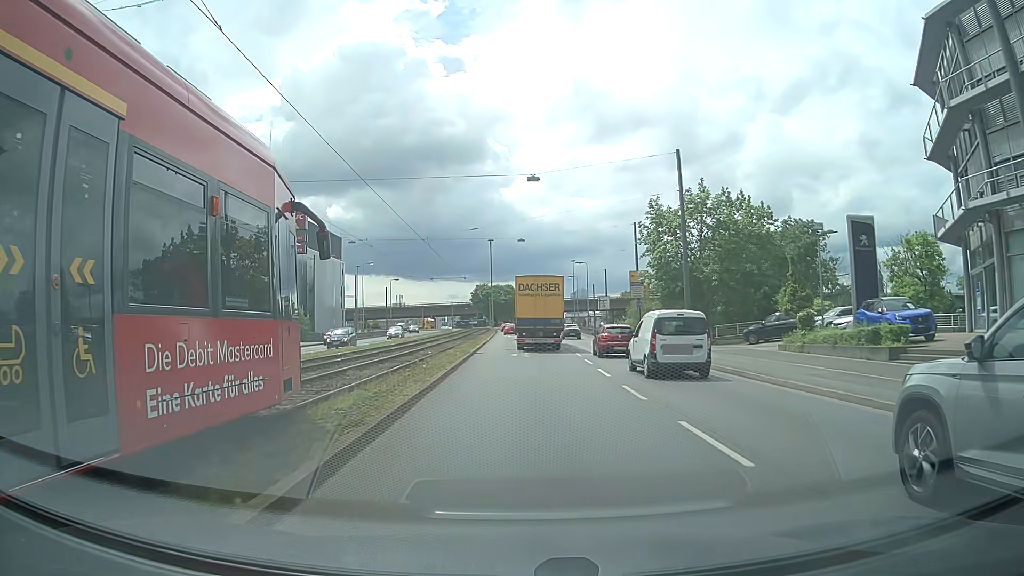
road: primary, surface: asphalt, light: Day
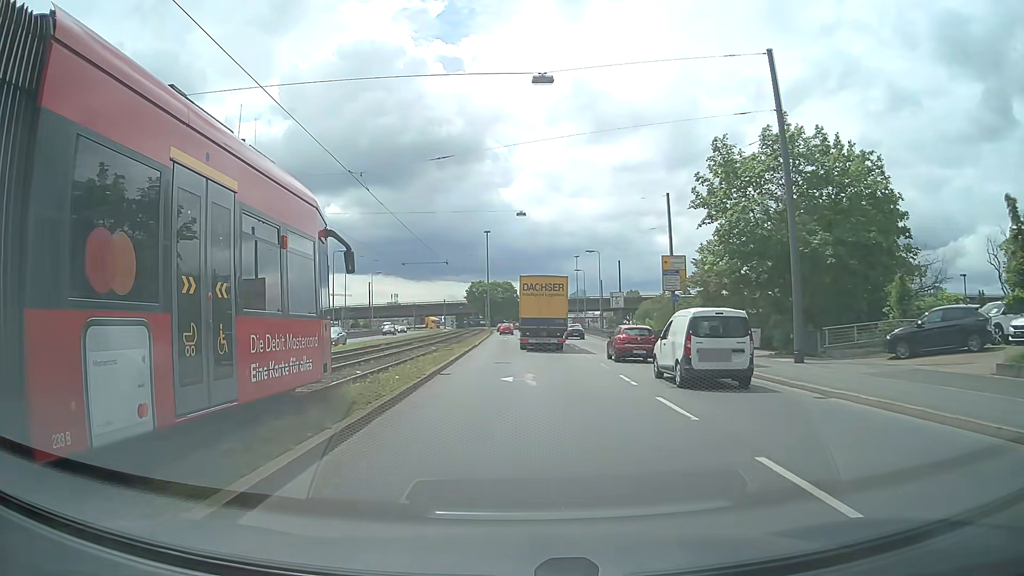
(0.0, +14.8) m; 0°
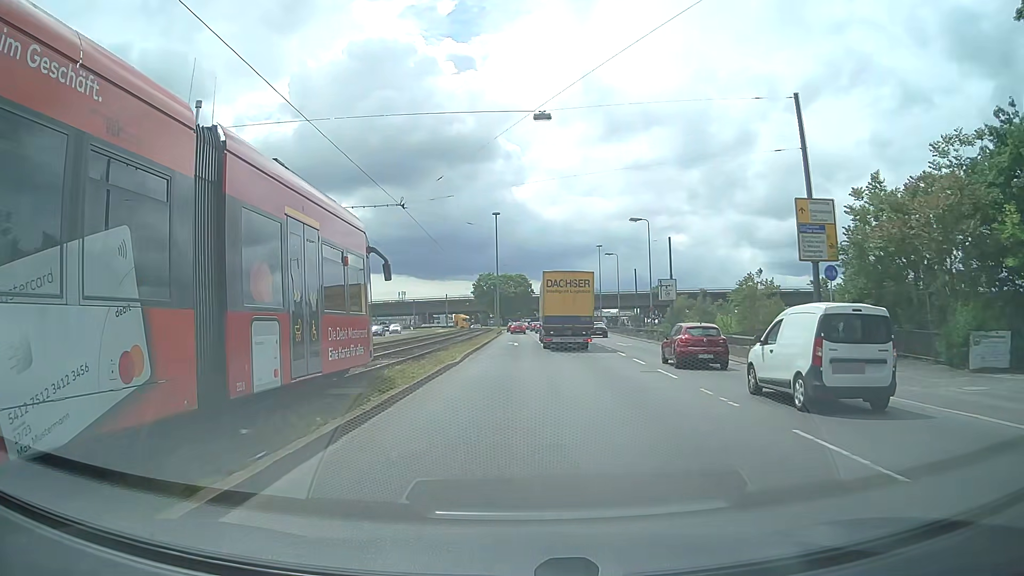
(-0.1, +22.5) m; -1°
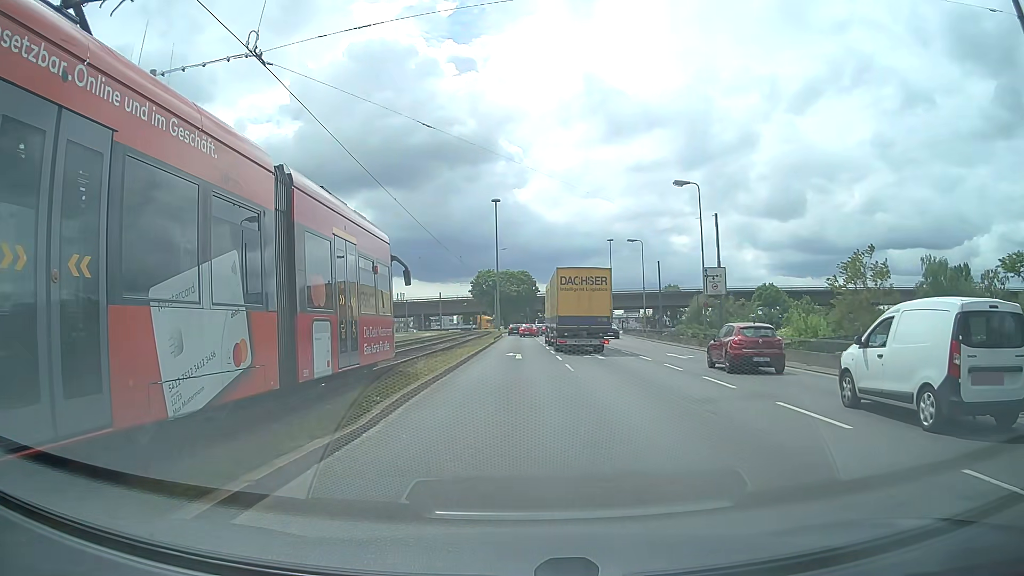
(0.0, +14.9) m; 0°
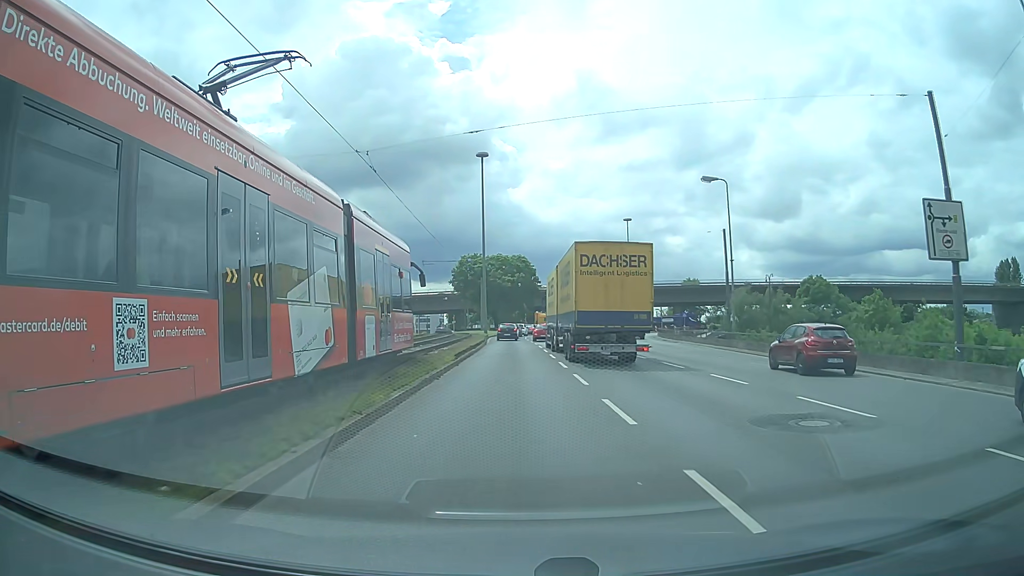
(+0.2, +29.3) m; +1°
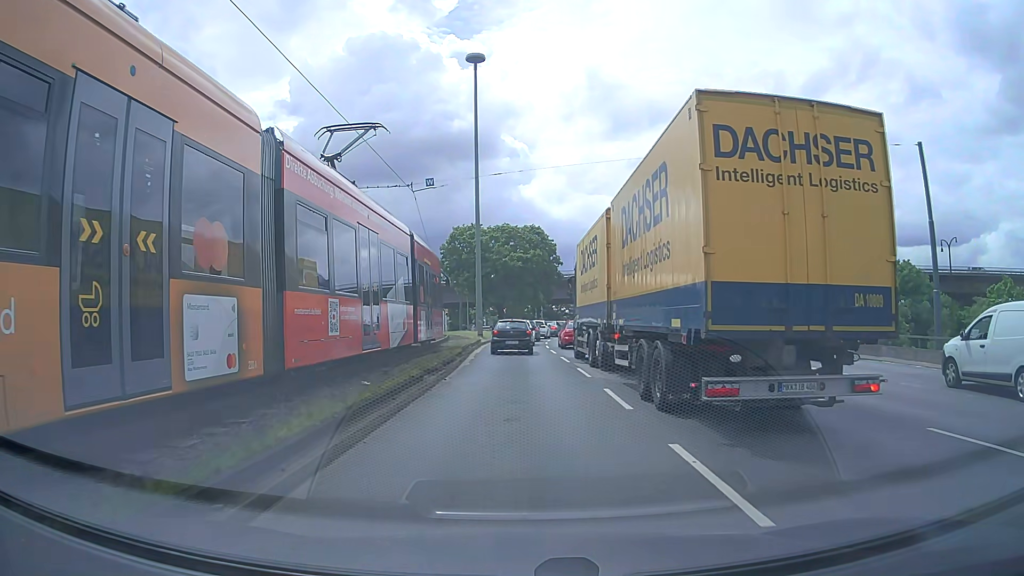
(-0.1, +28.3) m; -1°
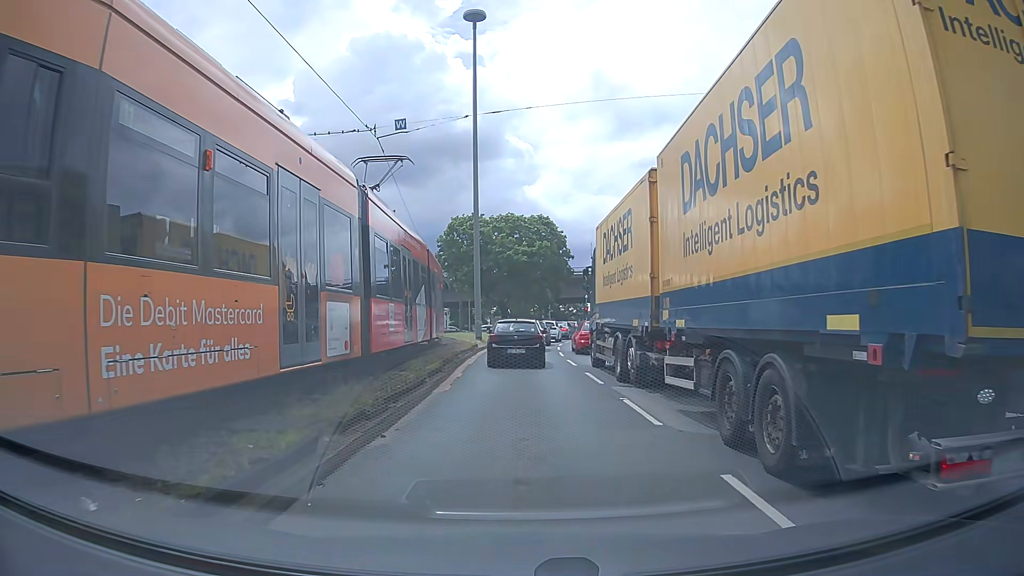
(-0.1, +7.3) m; -1°
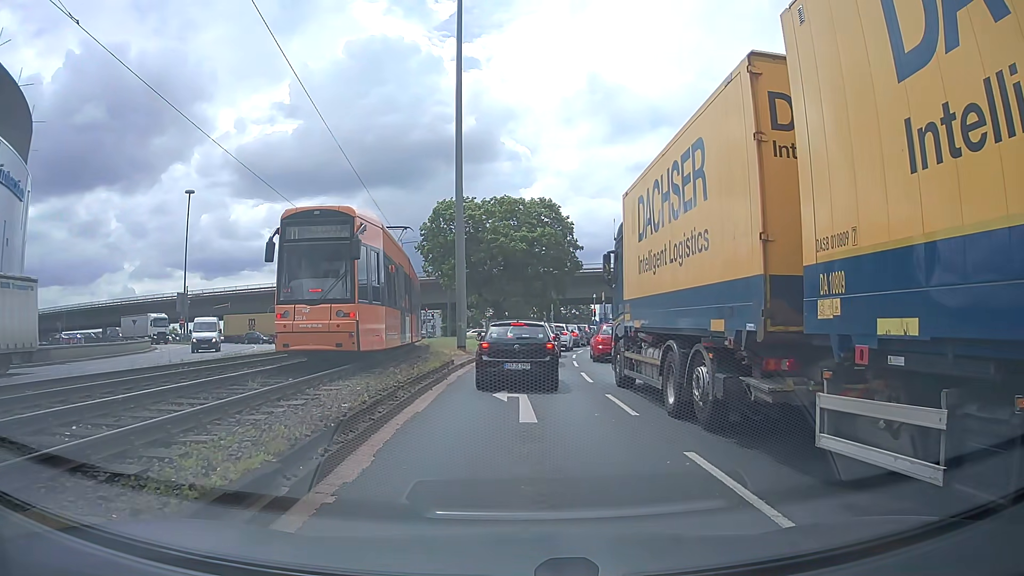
(+0.1, +10.6) m; +2°
